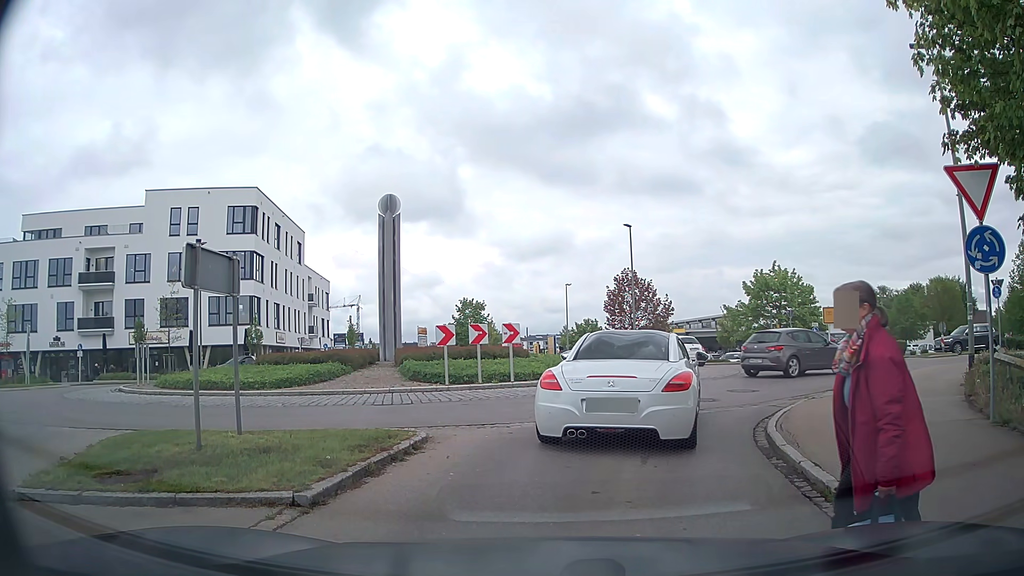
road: residential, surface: asphalt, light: Day
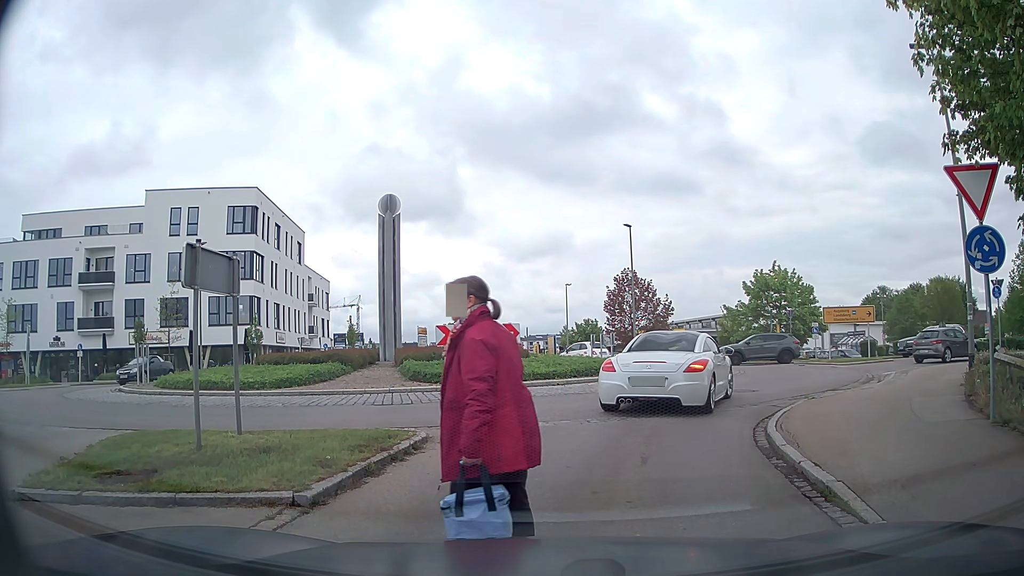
(0.0, 0.0) m; 0°
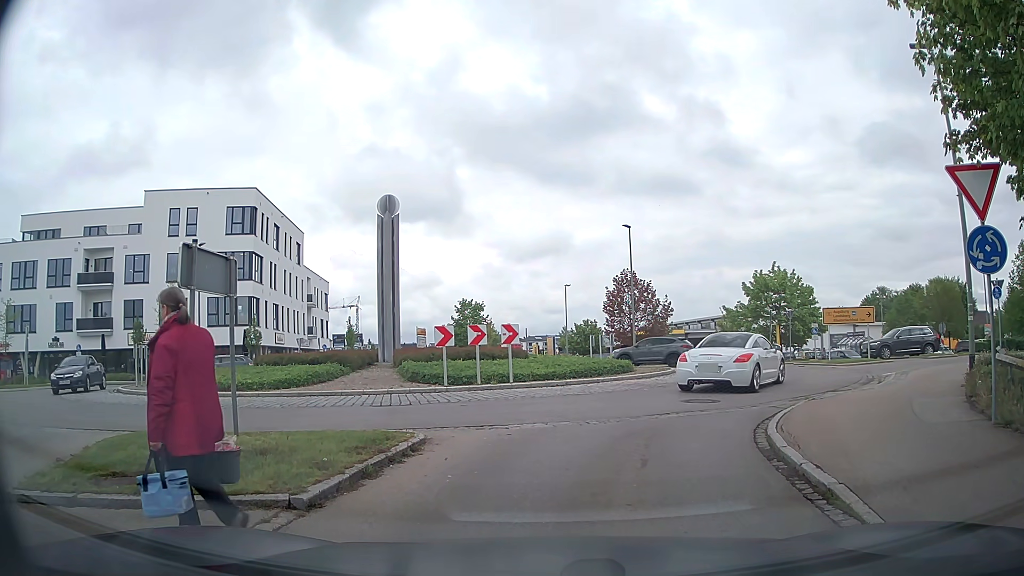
(0.0, 0.0) m; 0°
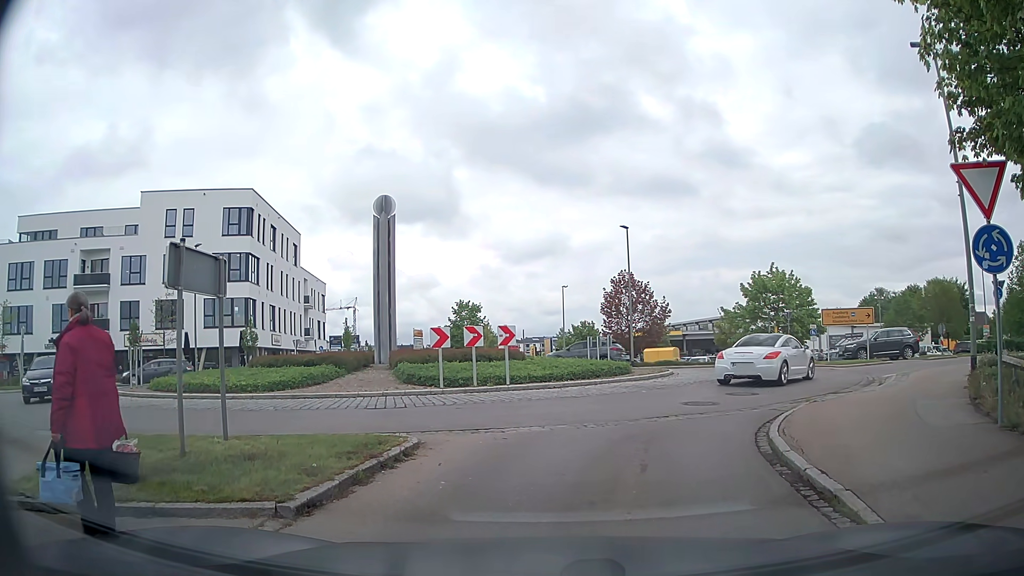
(0.0, +0.2) m; 0°
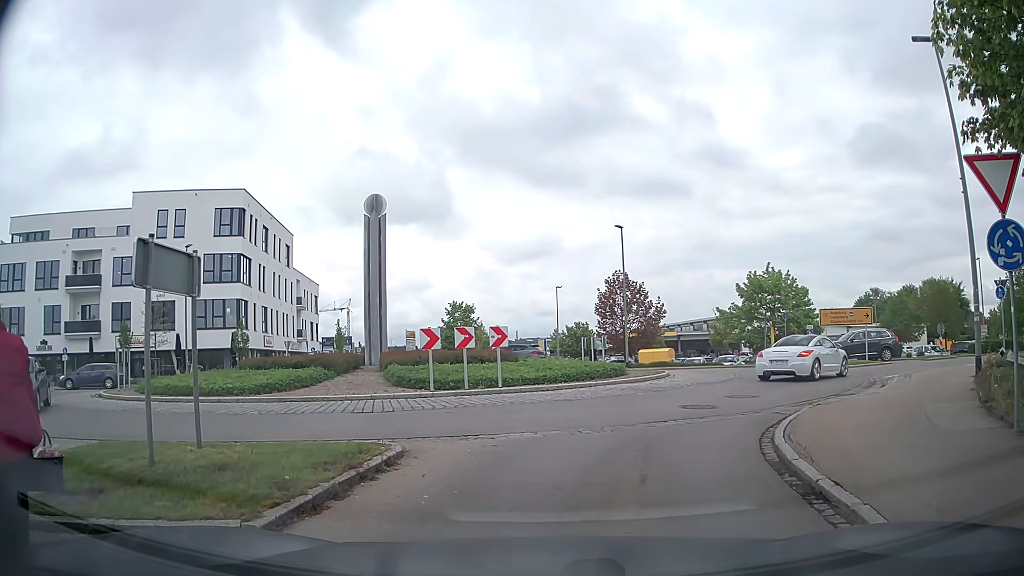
(0.0, +0.5) m; 0°
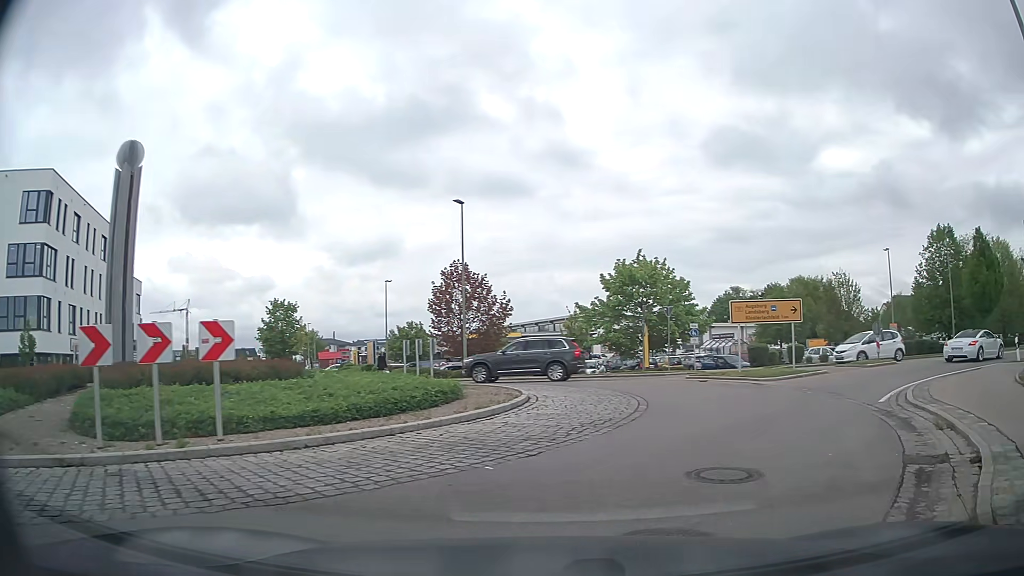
(+0.8, +8.8) m; +13°
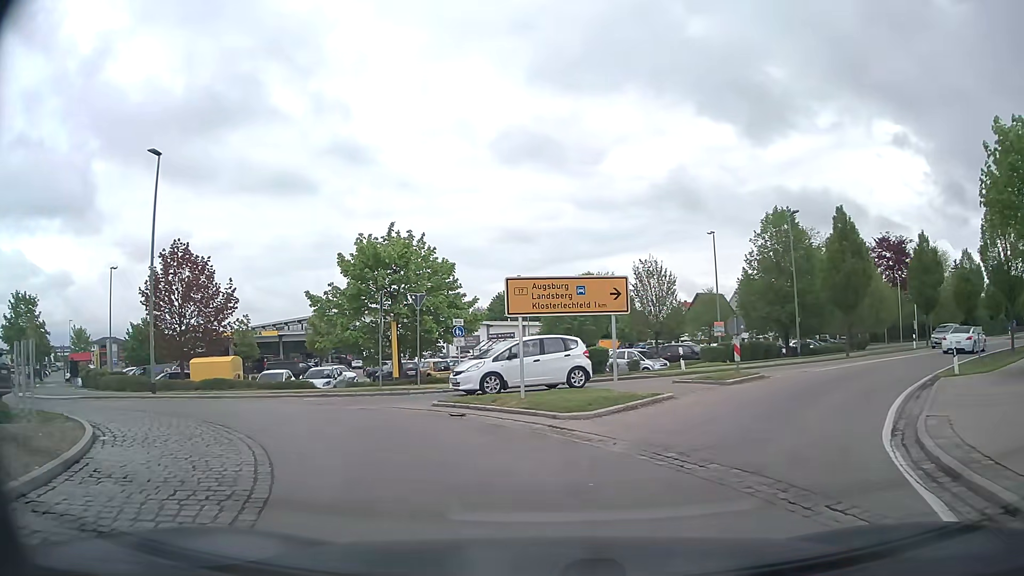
(+2.4, +9.5) m; +21°
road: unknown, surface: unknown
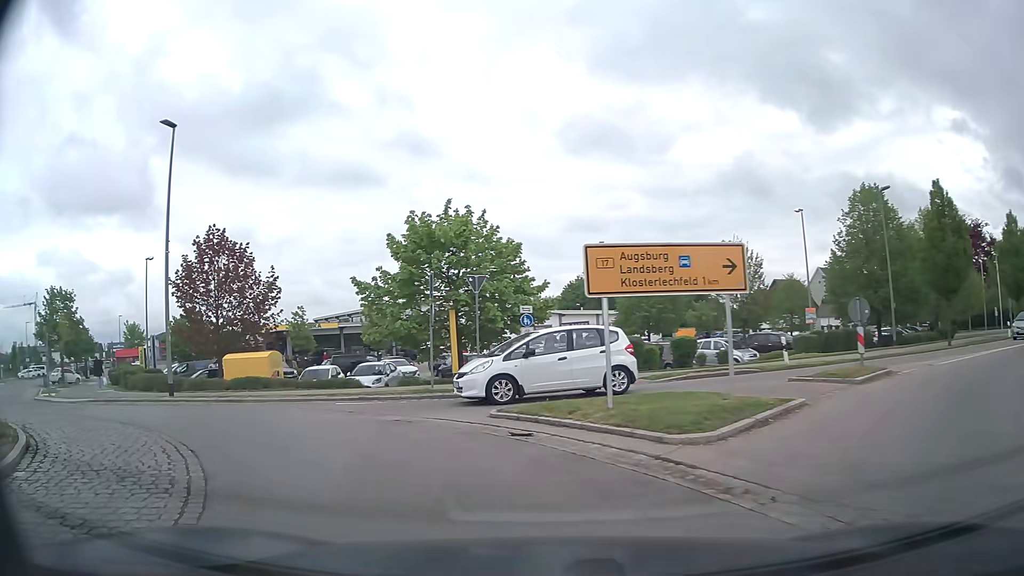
(-0.1, +3.6) m; -6°
(-3, +9) (-10, +16) (-20, +20) (-28, +26) (-35, +33) (-41, +40) (-48, +47) (-54, +55) (-60, +63) (-66, +71) m
